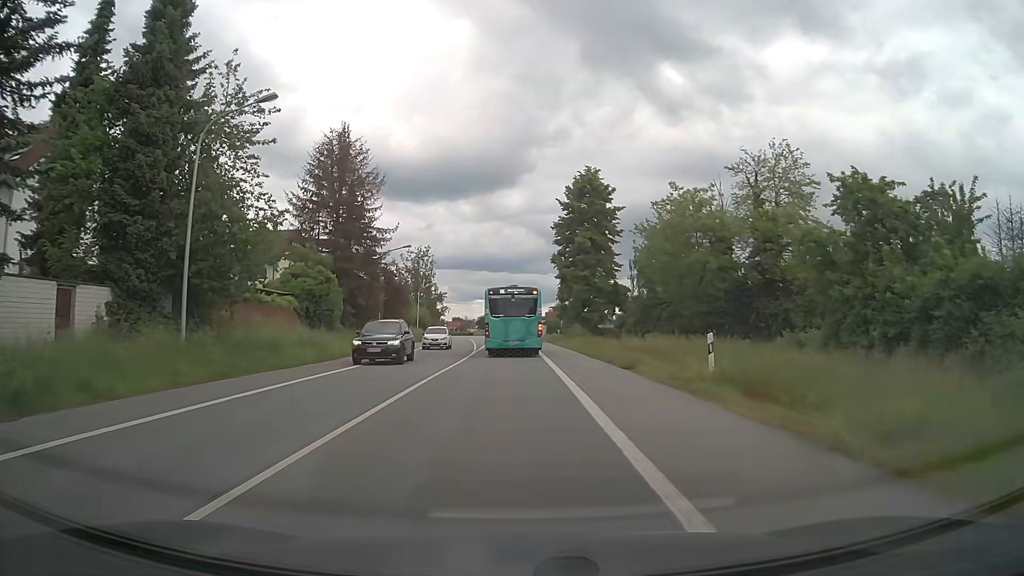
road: primary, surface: asphalt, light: Day
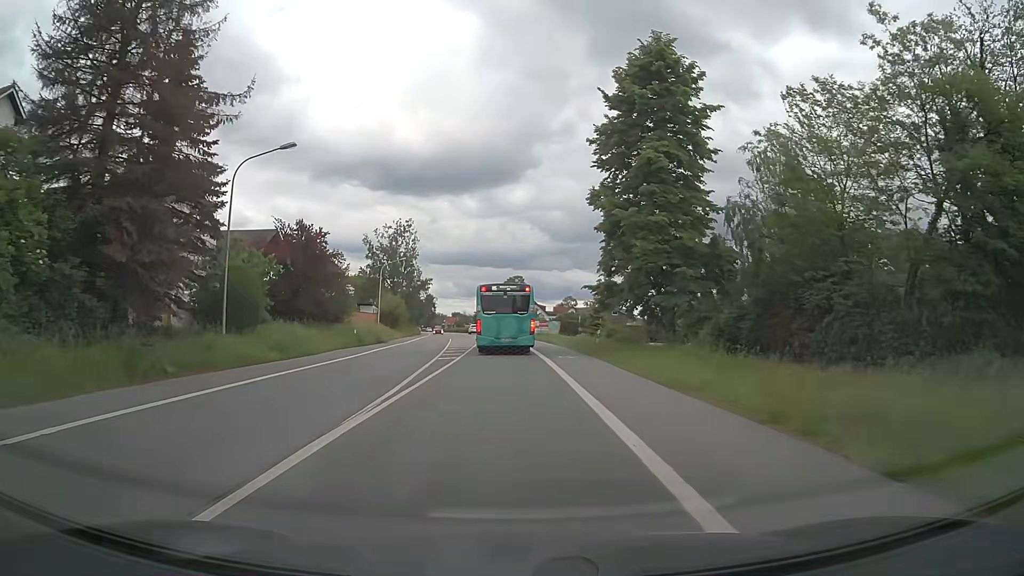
(-0.1, +28.7) m; 0°
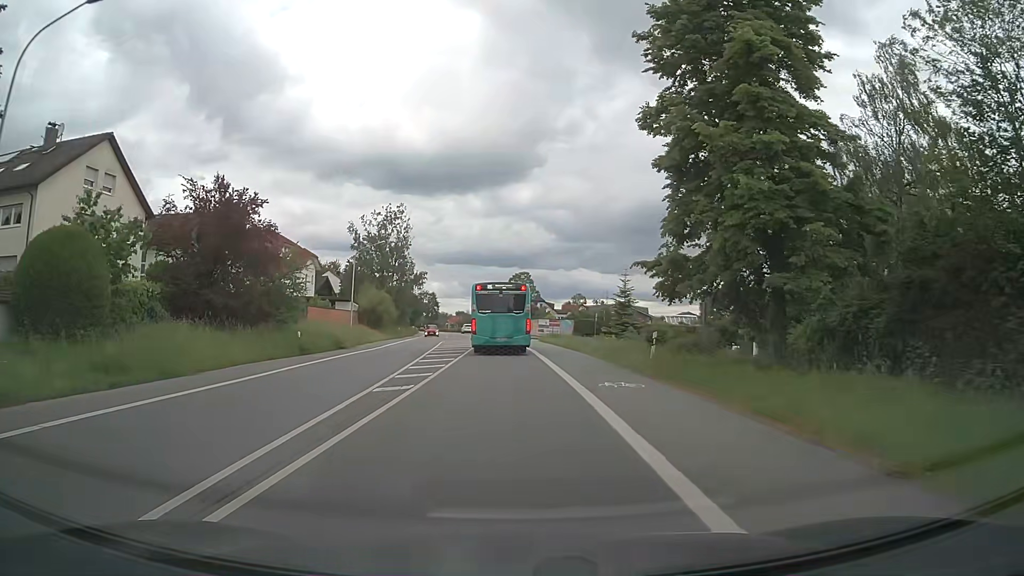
(0.0, +12.9) m; 0°
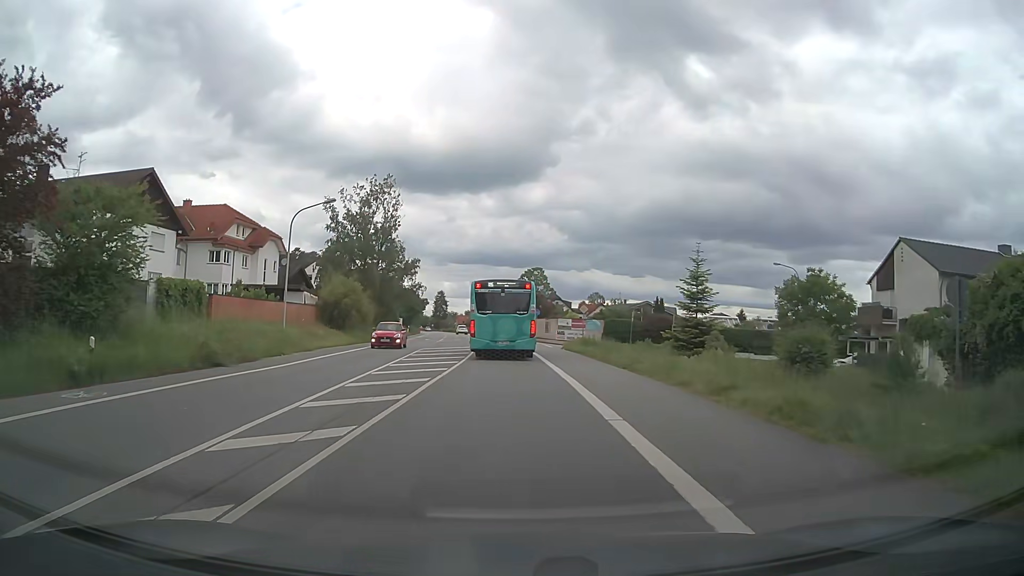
(-0.2, +17.7) m; -1°
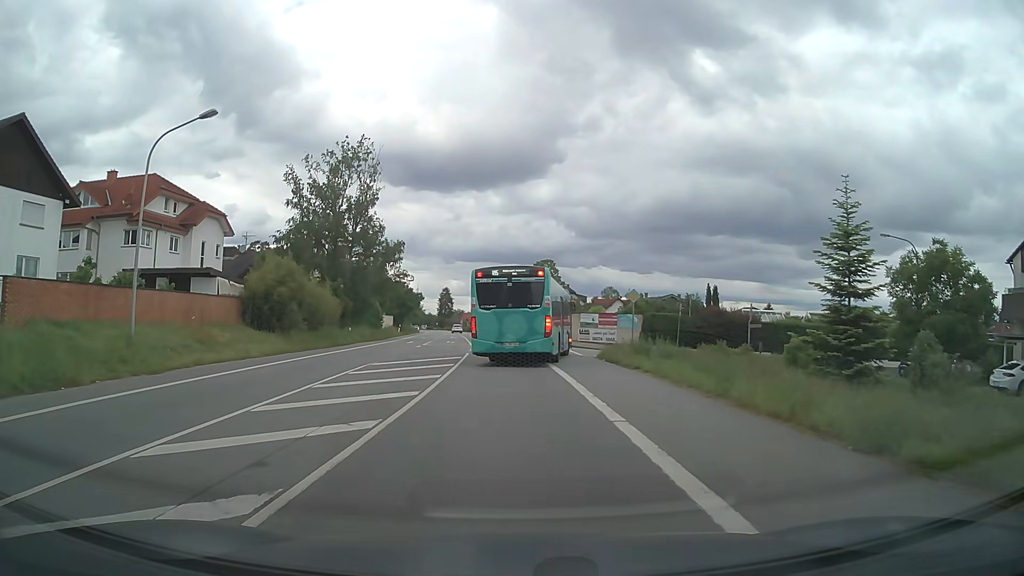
(-0.2, +15.4) m; -1°
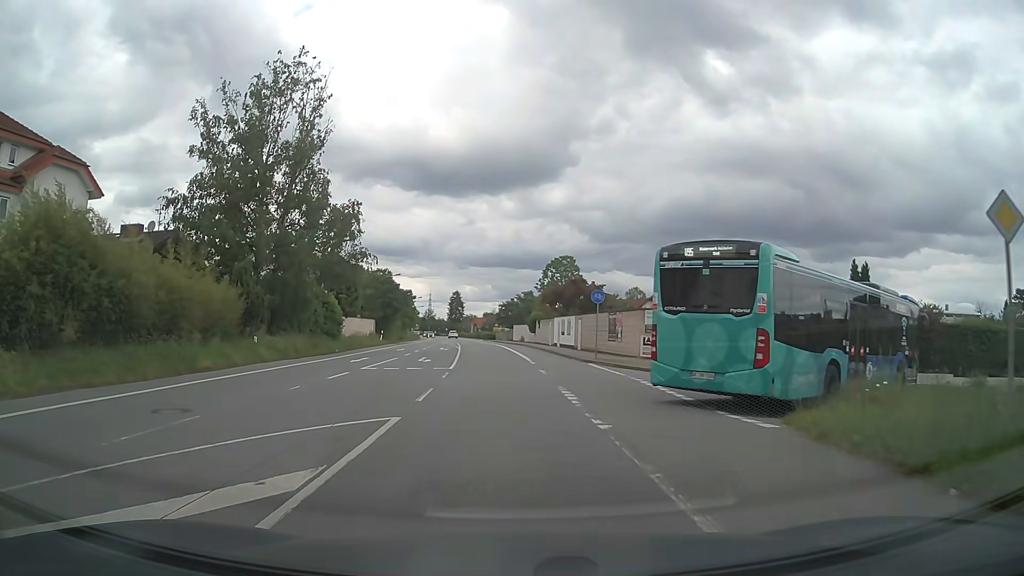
(-0.1, +21.4) m; -1°
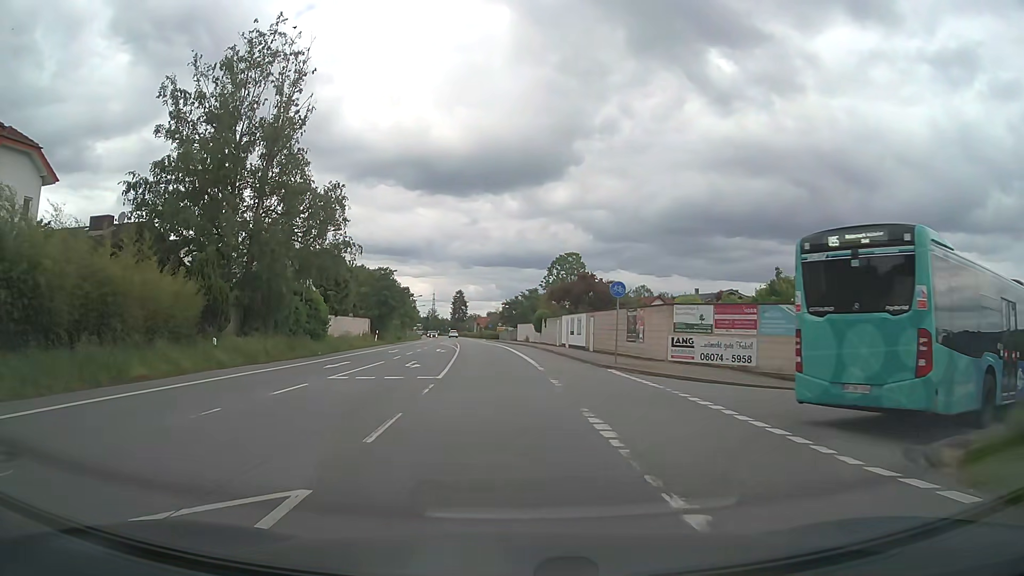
(0.0, +4.9) m; 0°
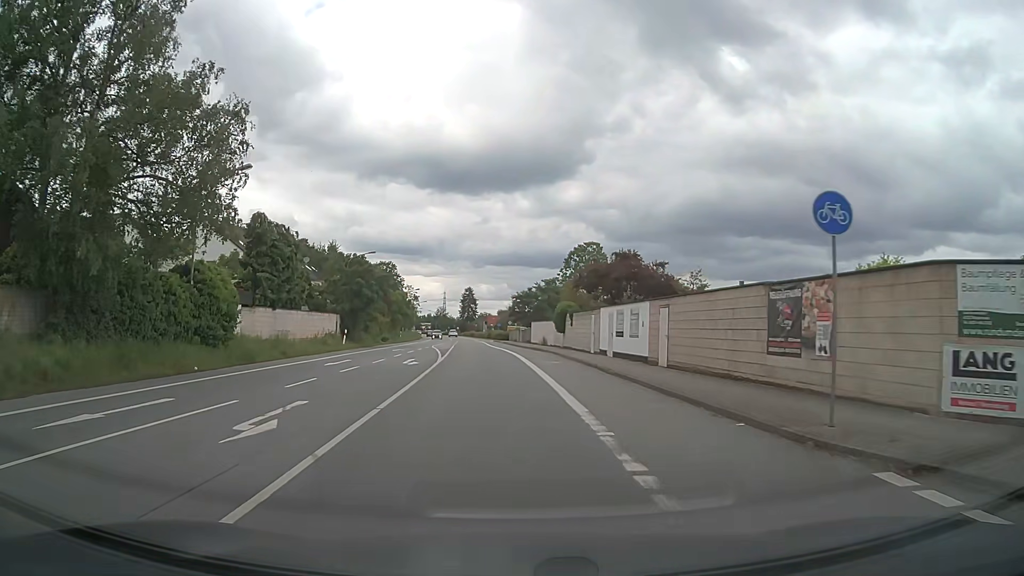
(-0.1, +17.3) m; -1°
(0, +10) (-1, +20) (-1, +30) (-2, +40) (-3, +50) (-3, +60) (-4, +70) (-5, +80) (-6, +90) (-7, +100) m
